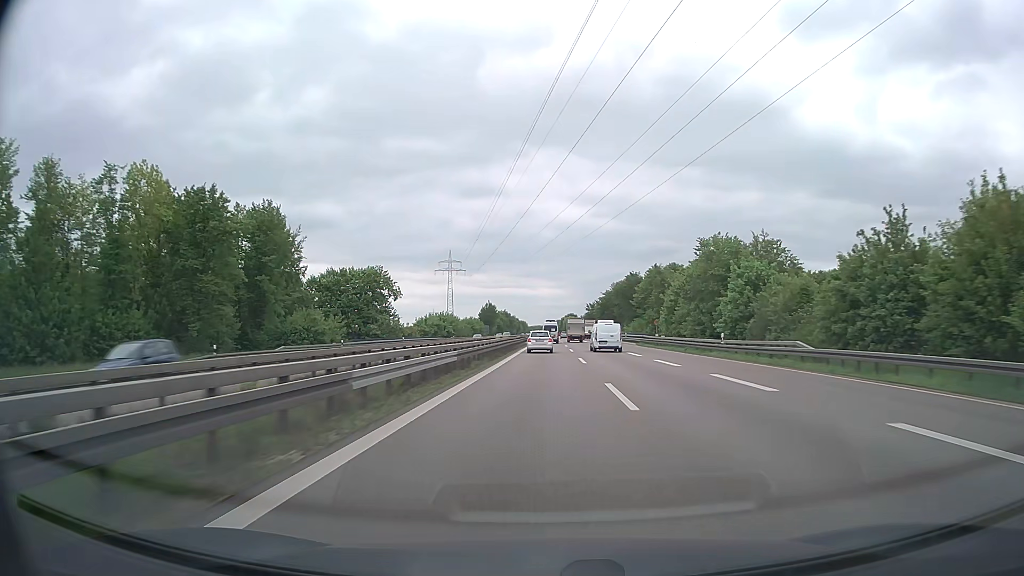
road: trunk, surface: asphalt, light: Day
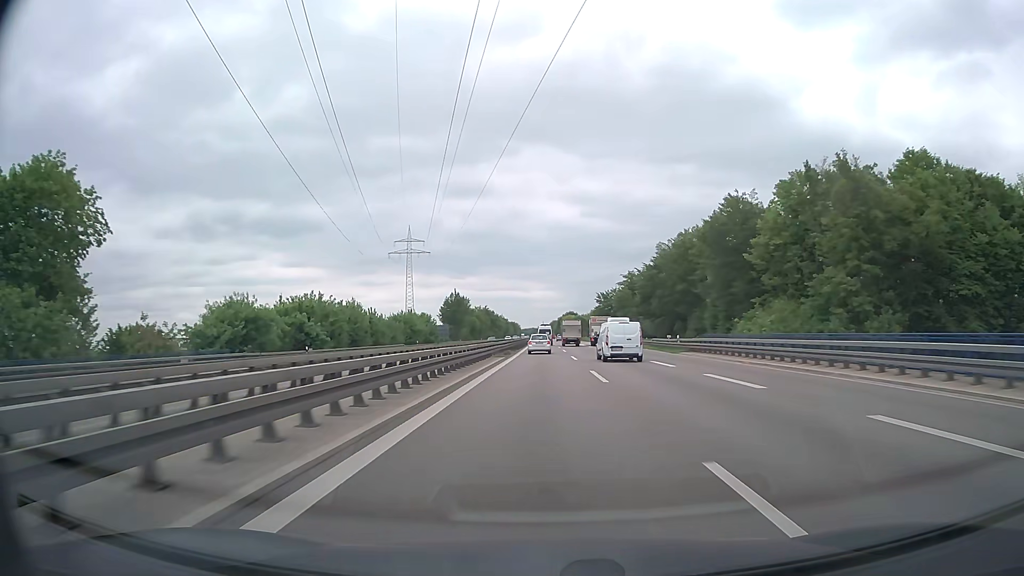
(+0.8, +83.0) m; +1°
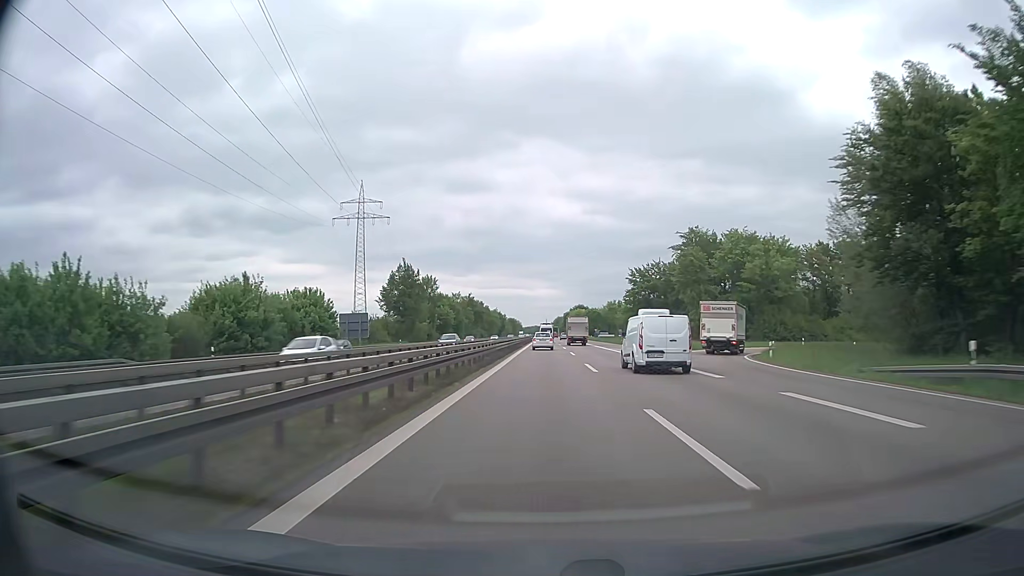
(-0.1, +67.6) m; 0°
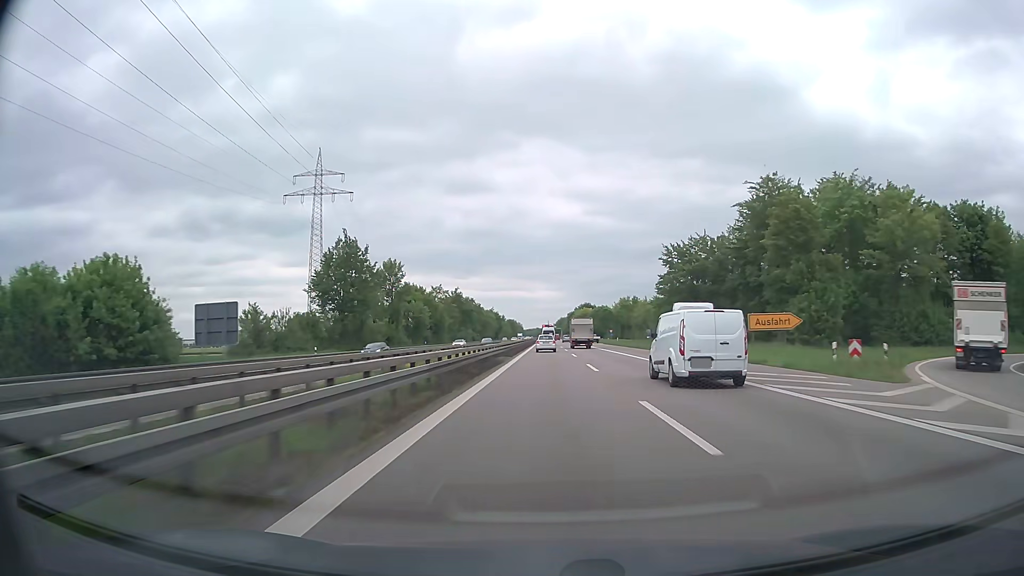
(-0.1, +34.6) m; 0°
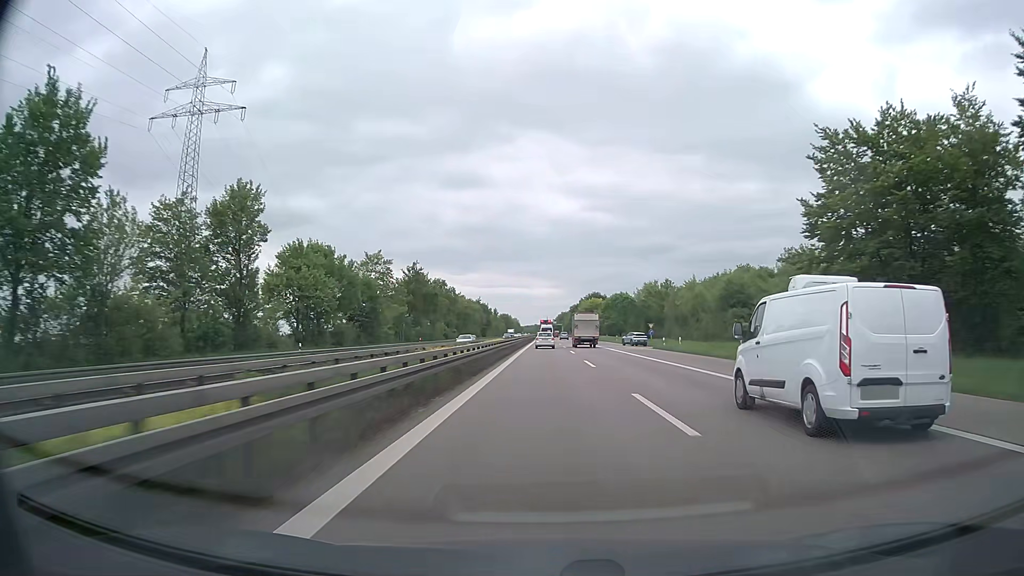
(0.0, +53.0) m; 0°
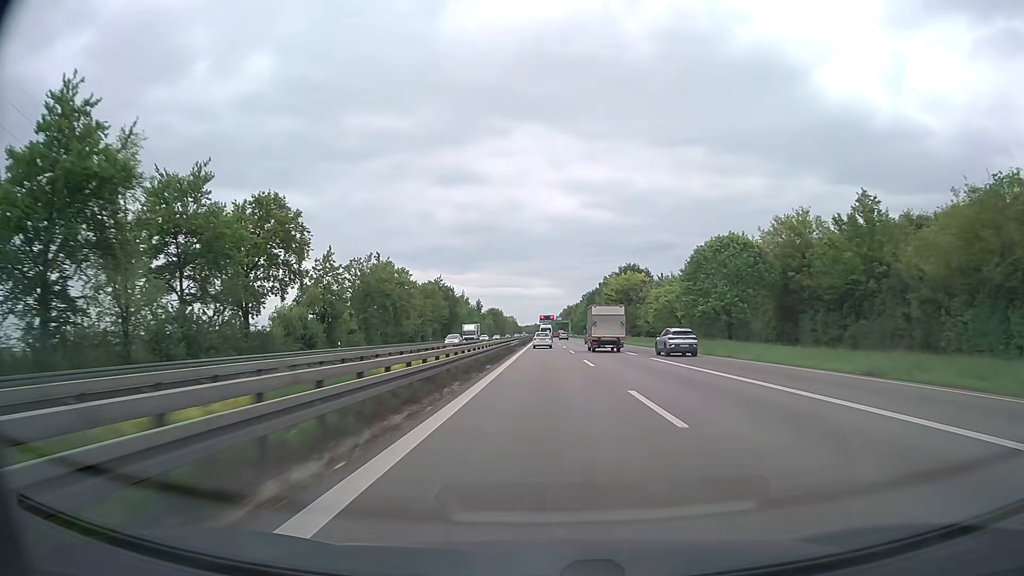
(0.0, +89.9) m; 0°
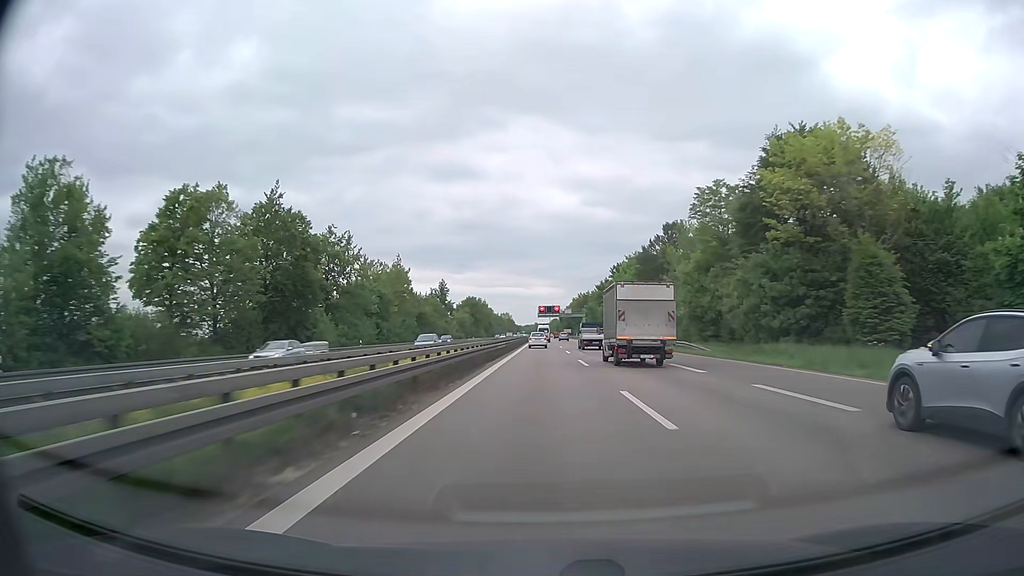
(+0.2, +90.6) m; 0°
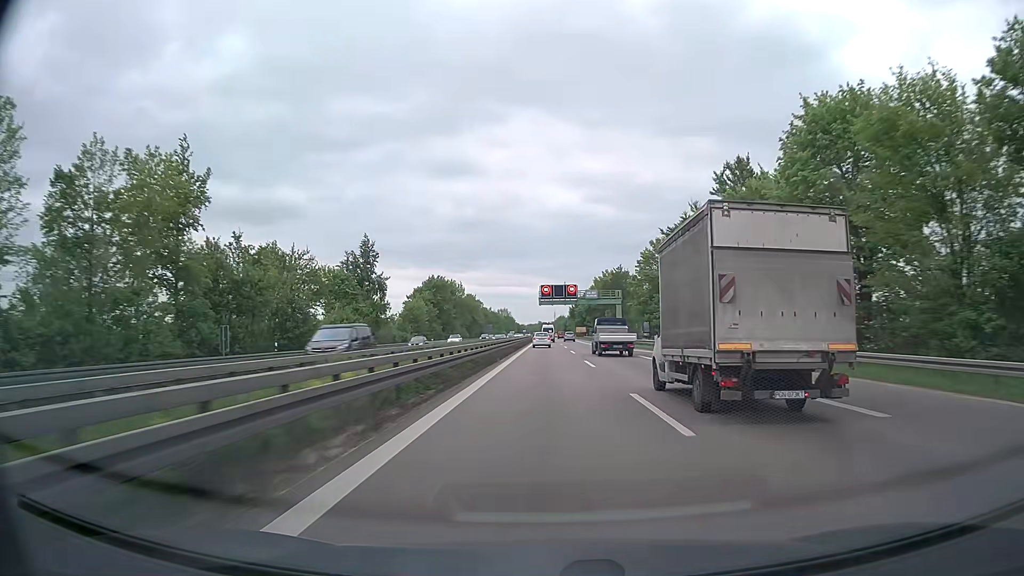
(-0.3, +72.9) m; 0°
(0, +10) (0, +20) (0, +30) (0, +40) (0, +50) (0, +60) (0, +70) (0, +80) (0, +90) (0, +100) m
